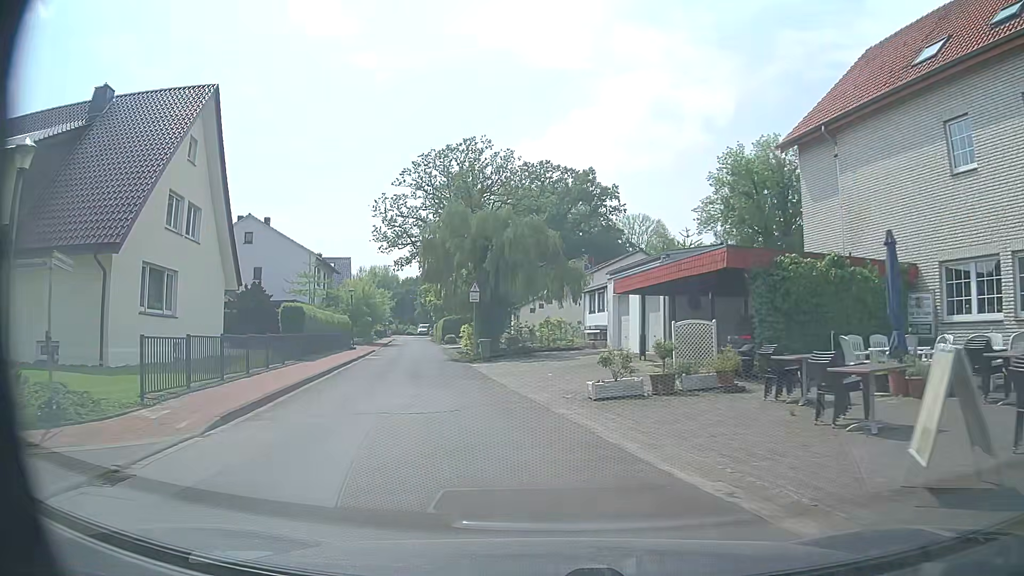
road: residential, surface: asphalt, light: Day
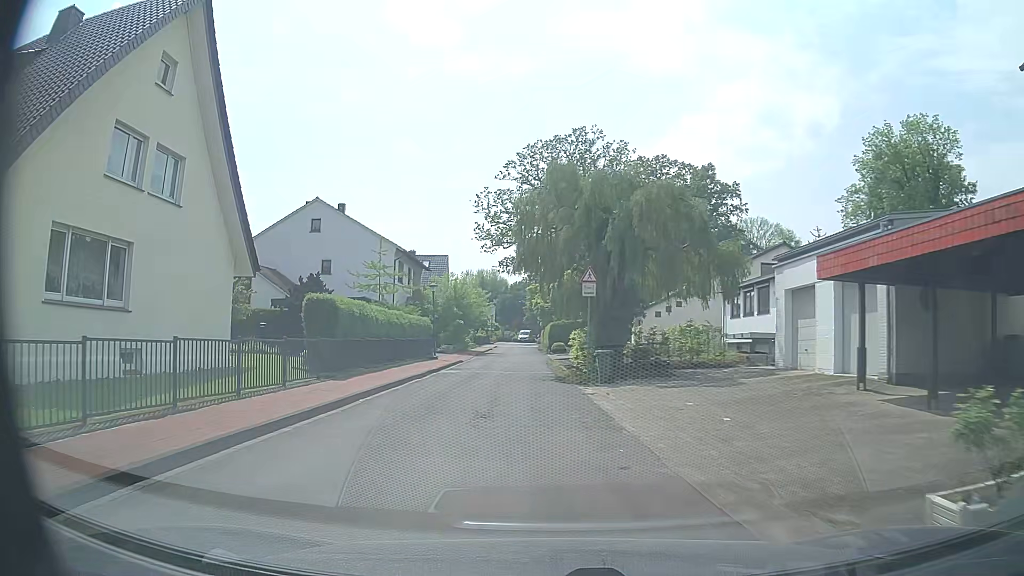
(-1.0, +9.0) m; -11°
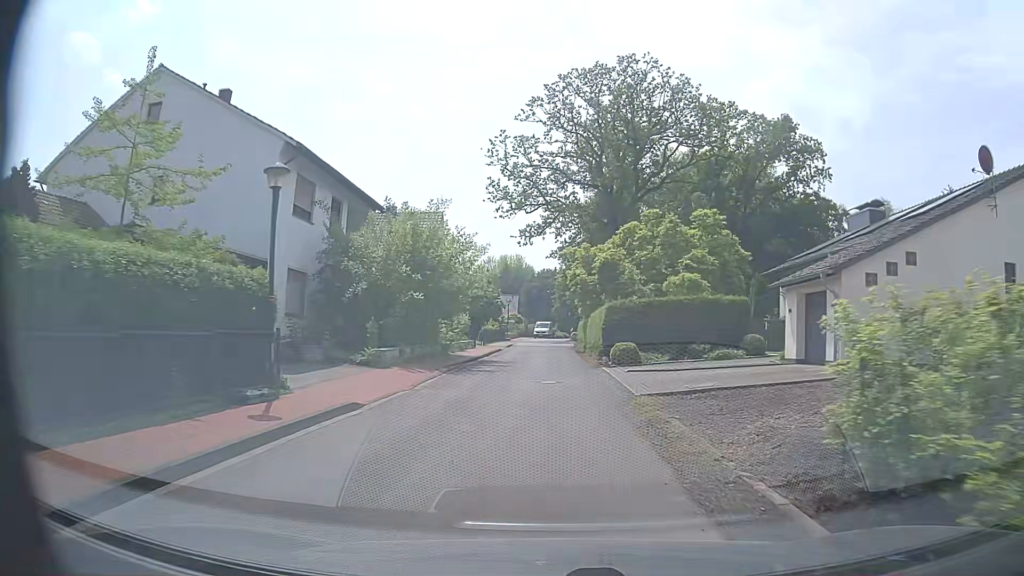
(-0.6, +25.4) m; -2°
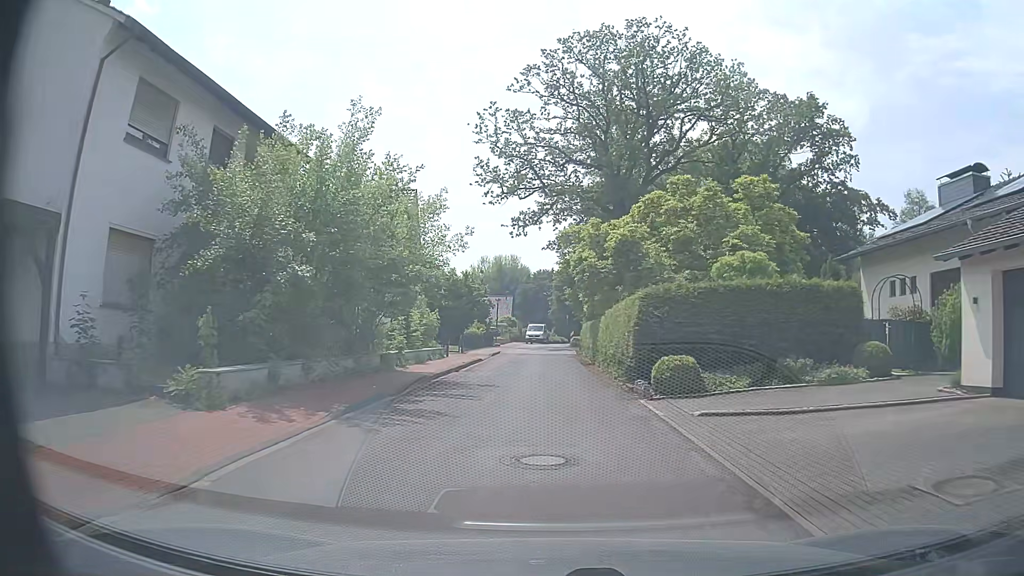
(0.0, +10.2) m; 0°
